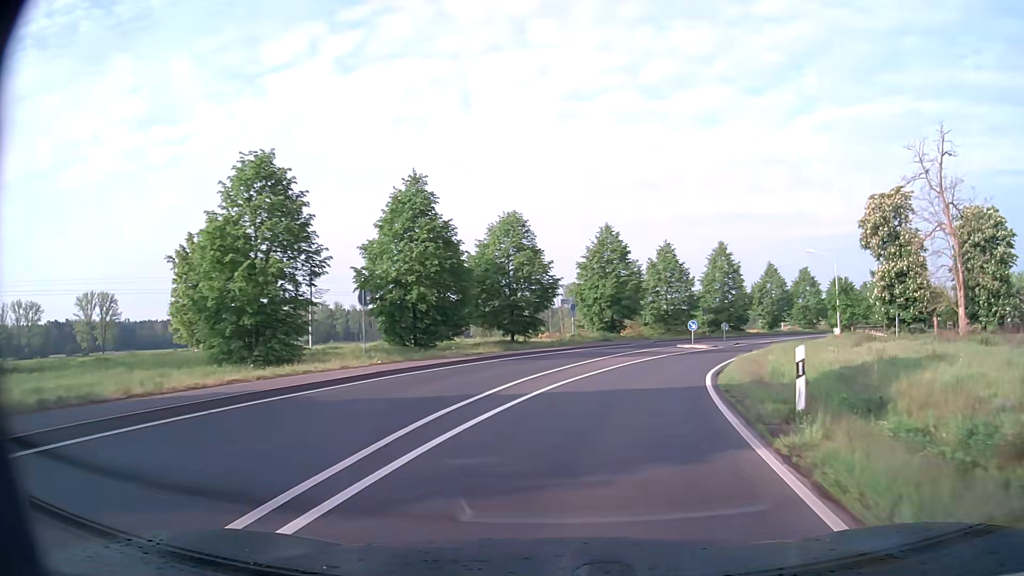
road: secondary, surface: asphalt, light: Day
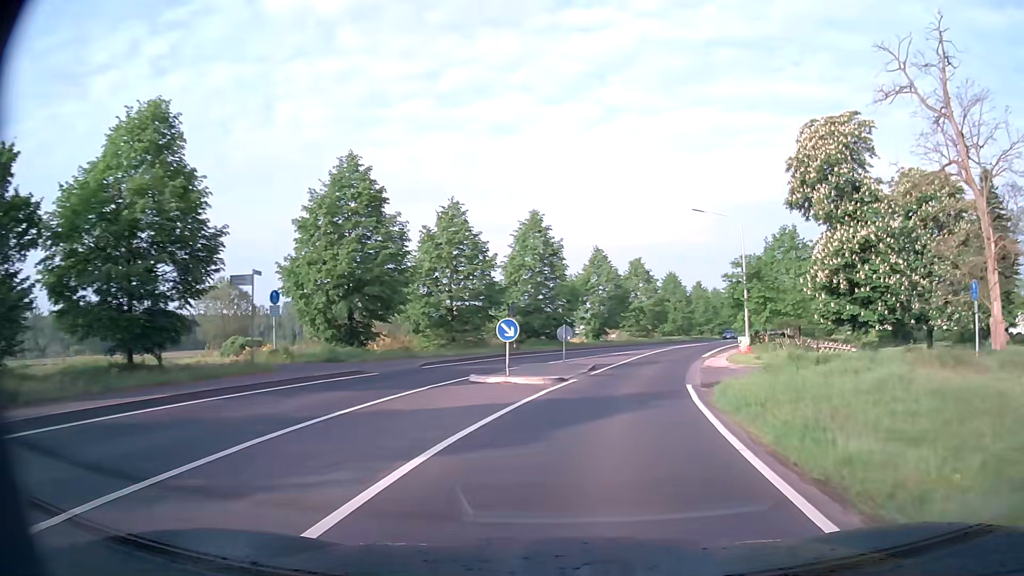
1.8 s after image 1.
(+3.9, +24.4) m; +18°
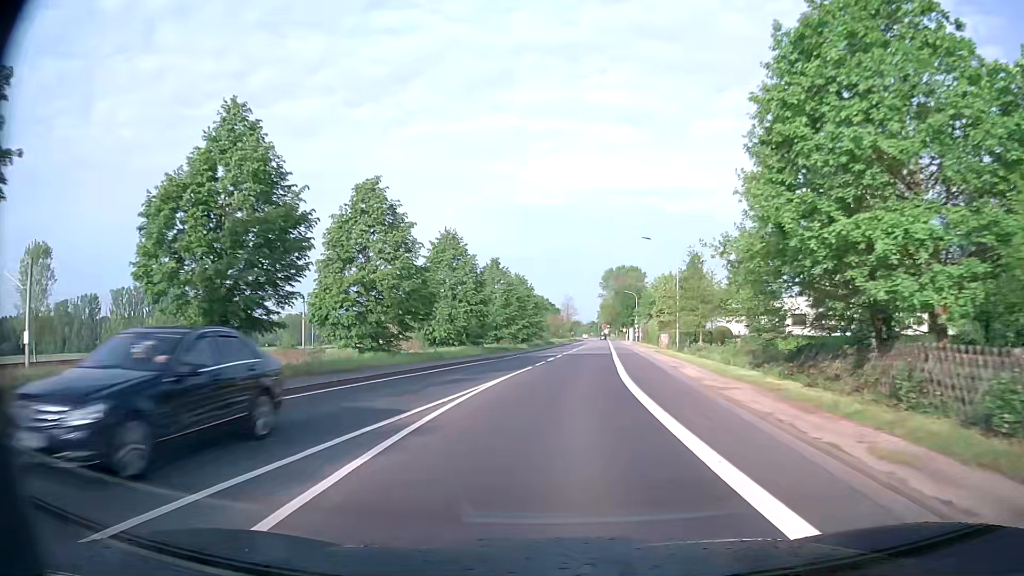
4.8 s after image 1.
(+8.1, +42.5) m; +18°
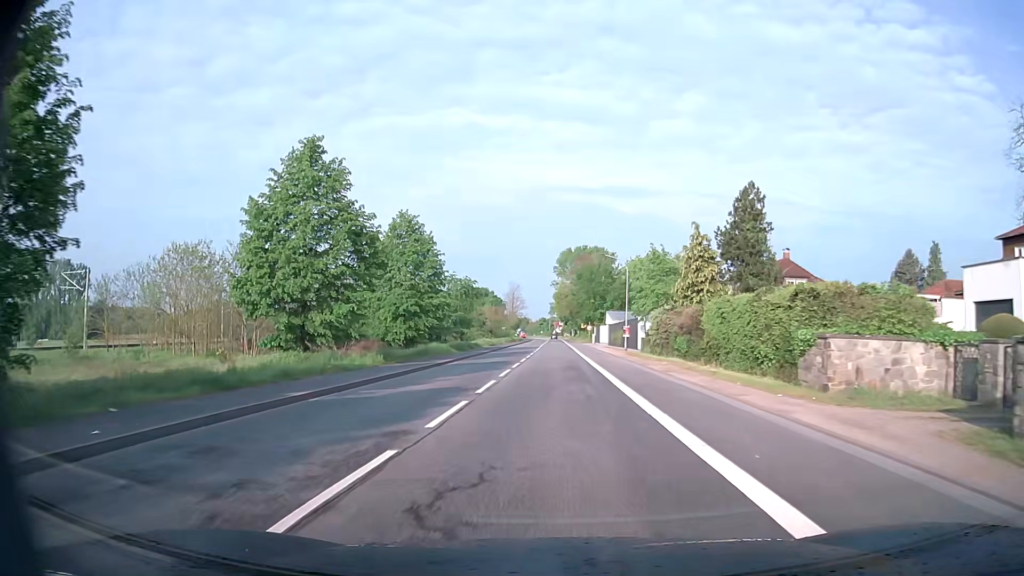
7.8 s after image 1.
(+2.4, +44.9) m; +5°
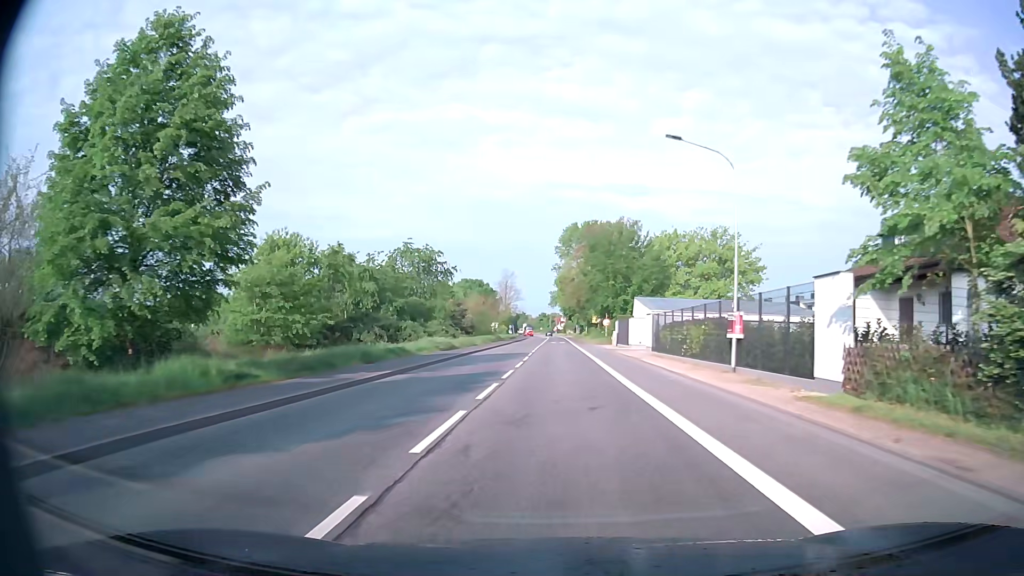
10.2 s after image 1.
(-0.1, +32.5) m; 0°
(0, +10) (0, +20) (0, +30) (0, +40) (0, +50) (0, +60) (0, +70) (0, +80) (0, +90) (0, +100) m
